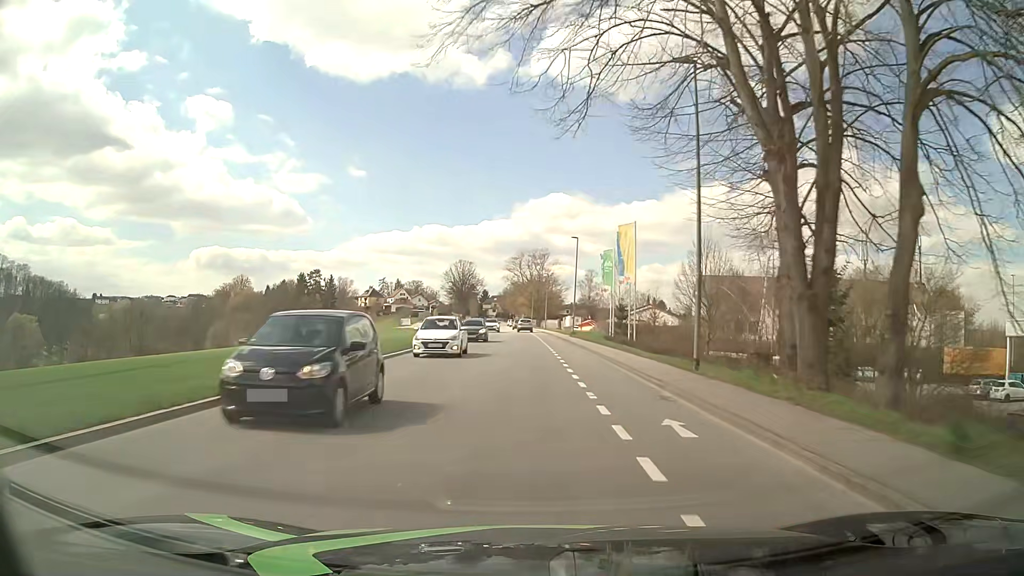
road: tertiary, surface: asphalt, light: Day
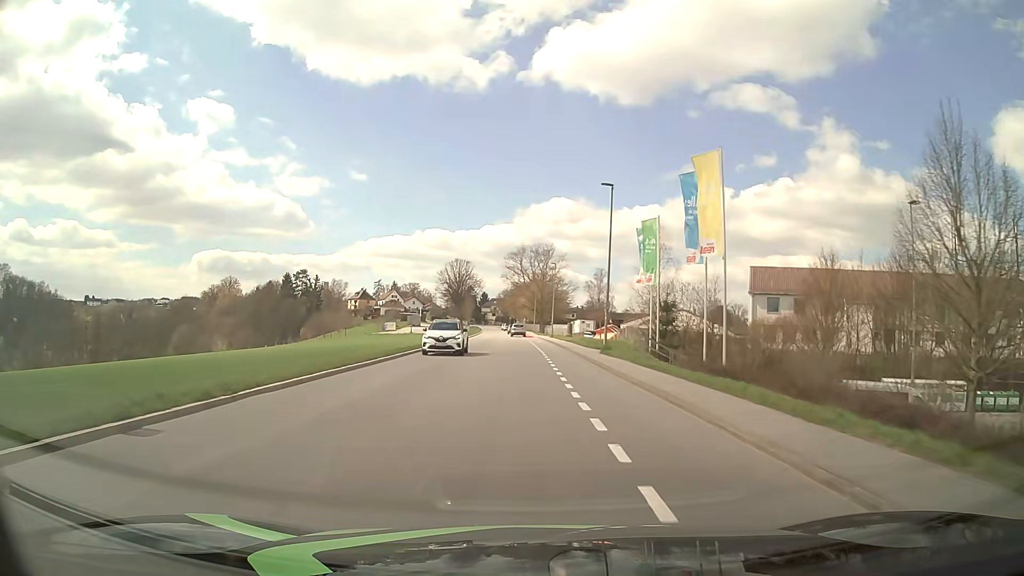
(+0.1, +23.2) m; 0°
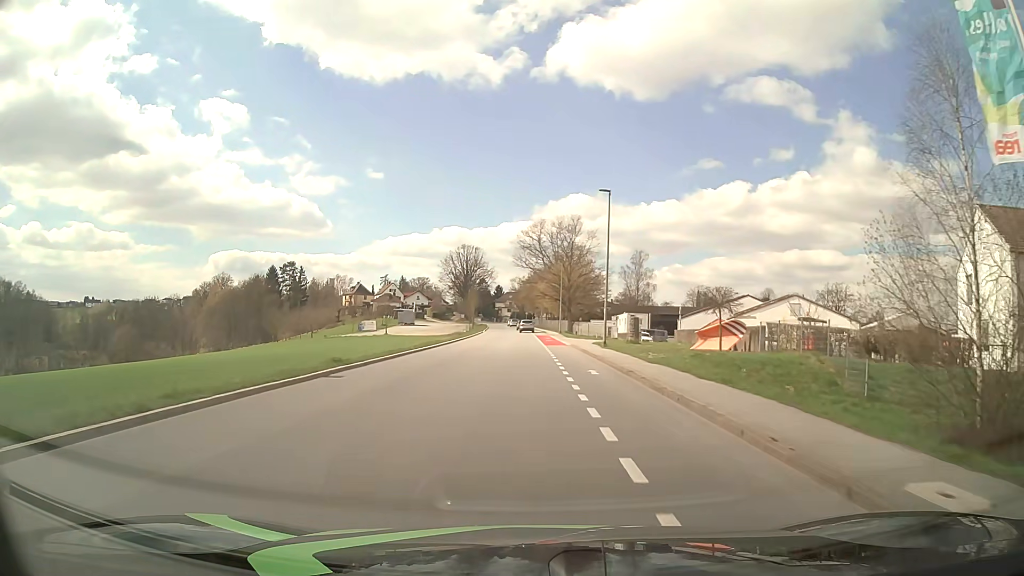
(-0.3, +39.1) m; -1°
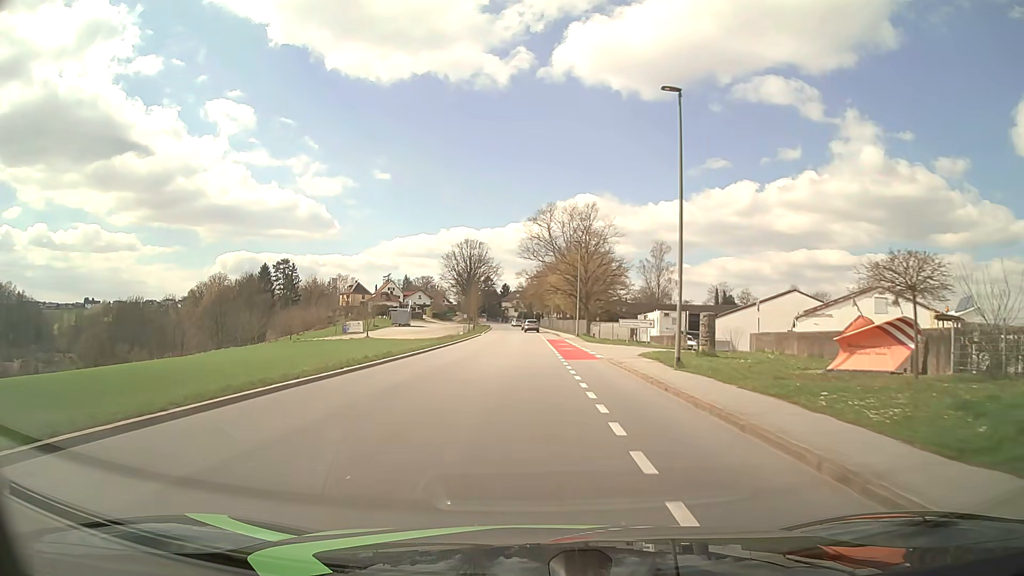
(-0.1, +15.8) m; -1°
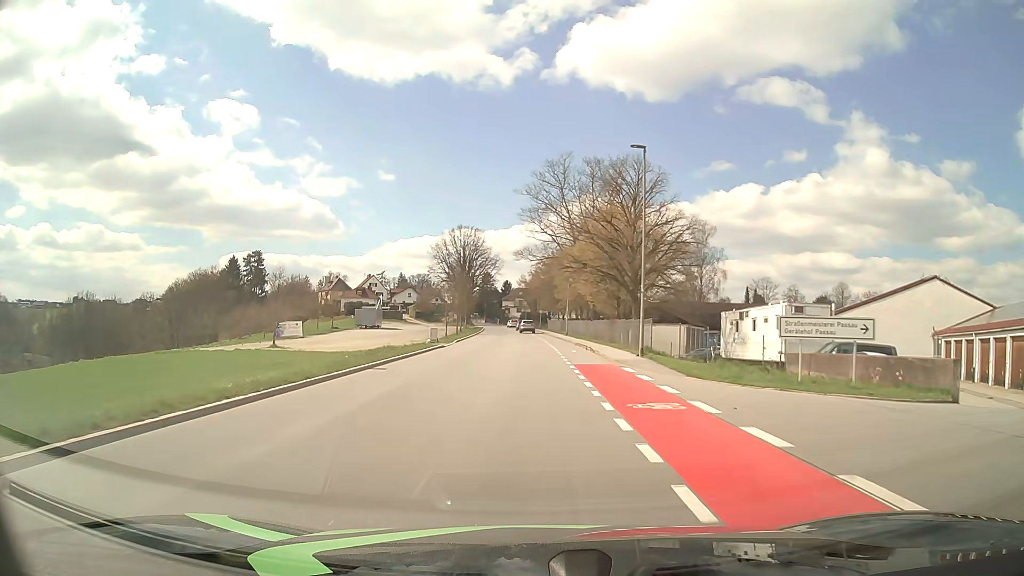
(-0.1, +31.7) m; 0°
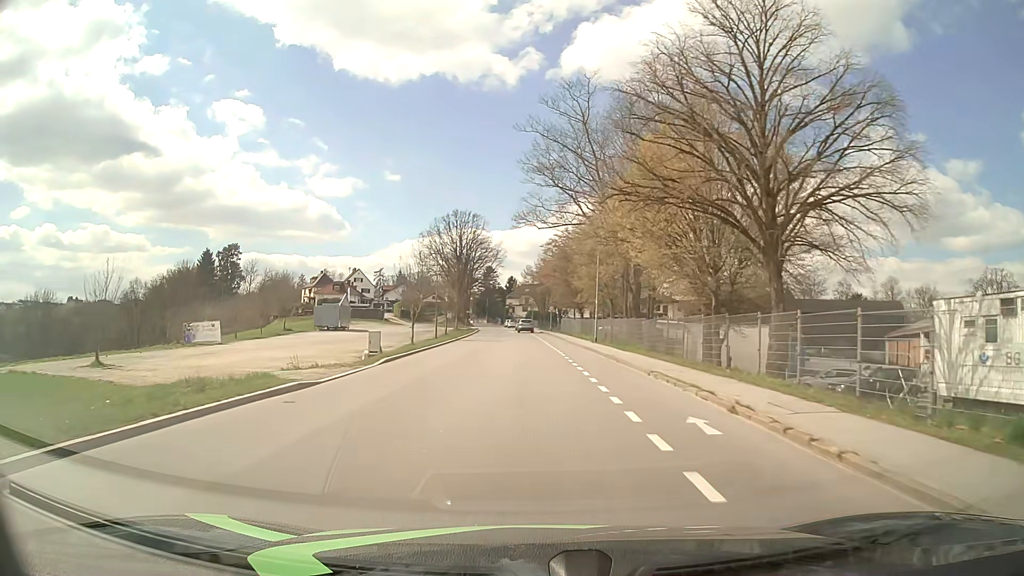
(-0.1, +23.7) m; -1°
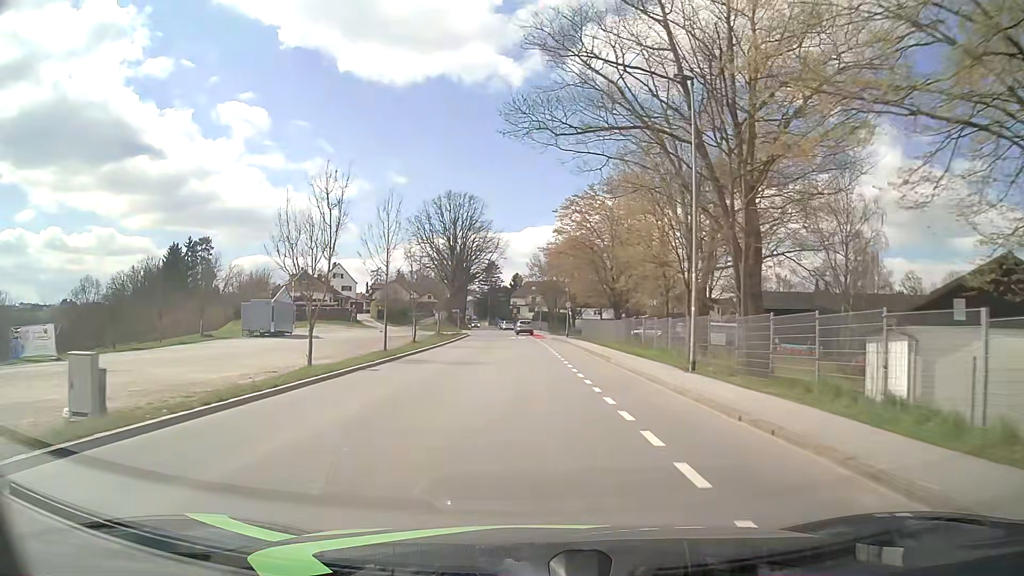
(-0.2, +23.7) m; 0°
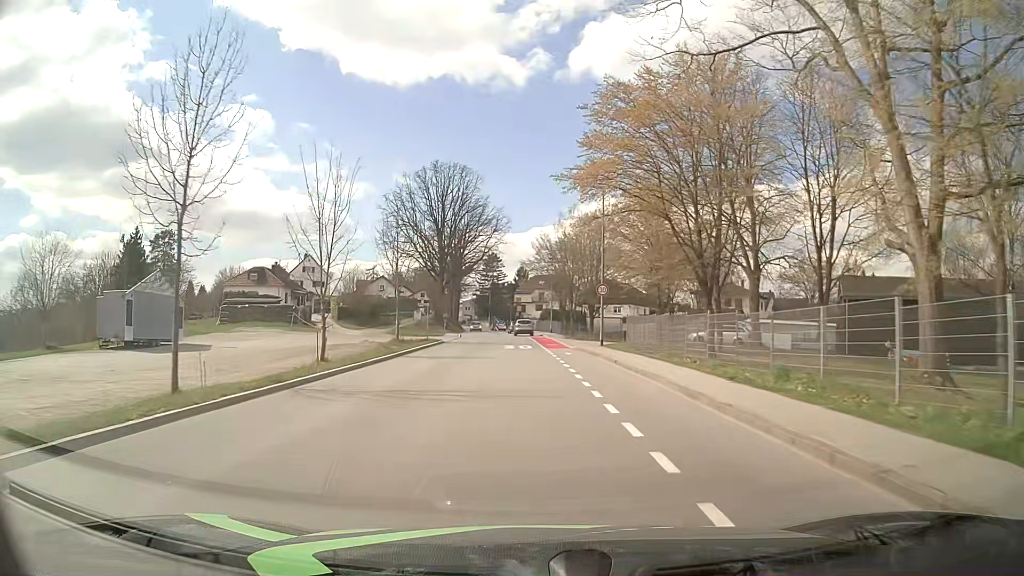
(-0.2, +23.6) m; -1°
(0, +10) (0, +20) (0, +30) (-1, +40) (-1, +50) (-1, +60) (-1, +70) (-2, +80) (-3, +90) (-5, +100) m
